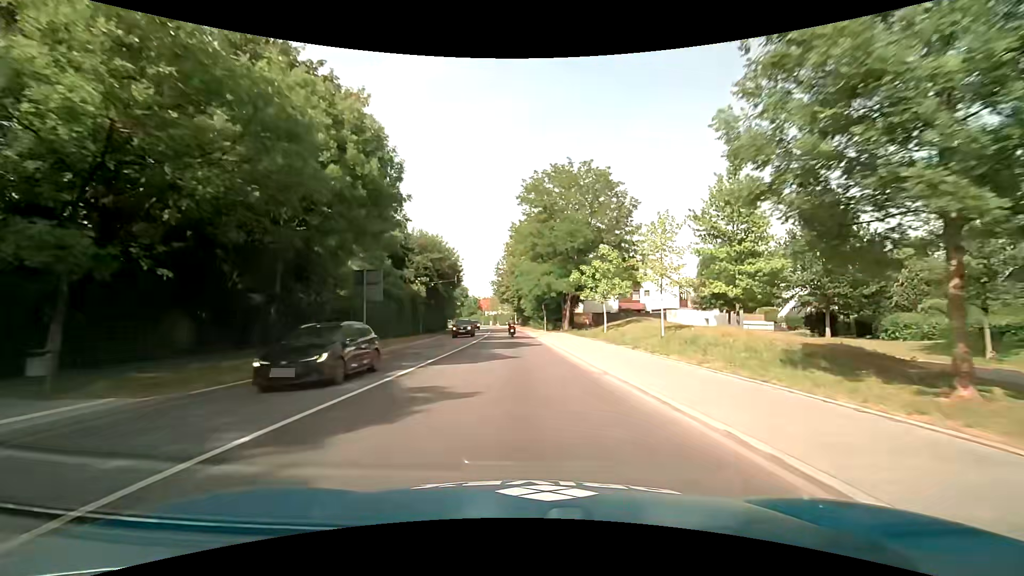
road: tertiary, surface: asphalt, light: Day
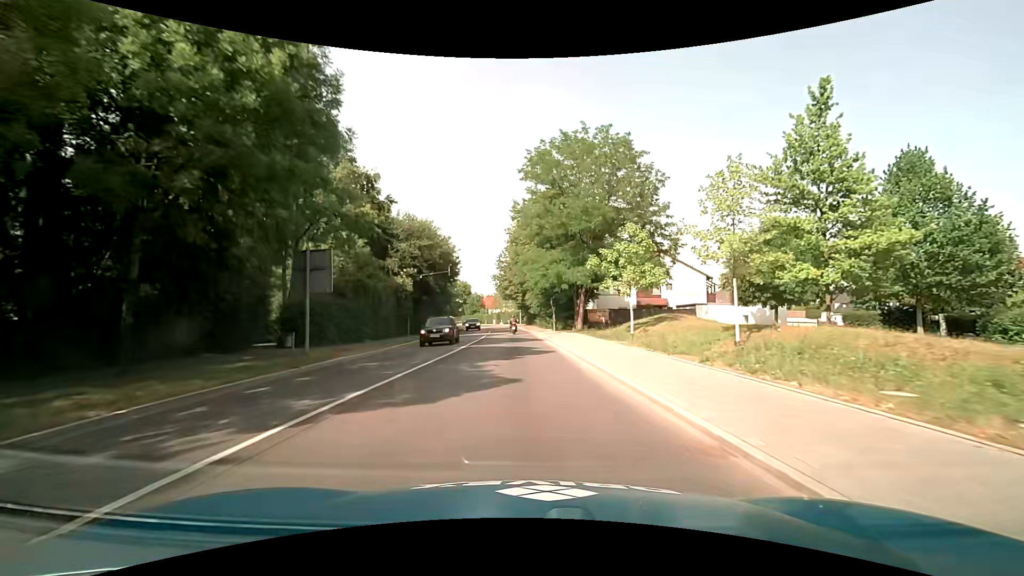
(0.0, +7.8) m; -1°
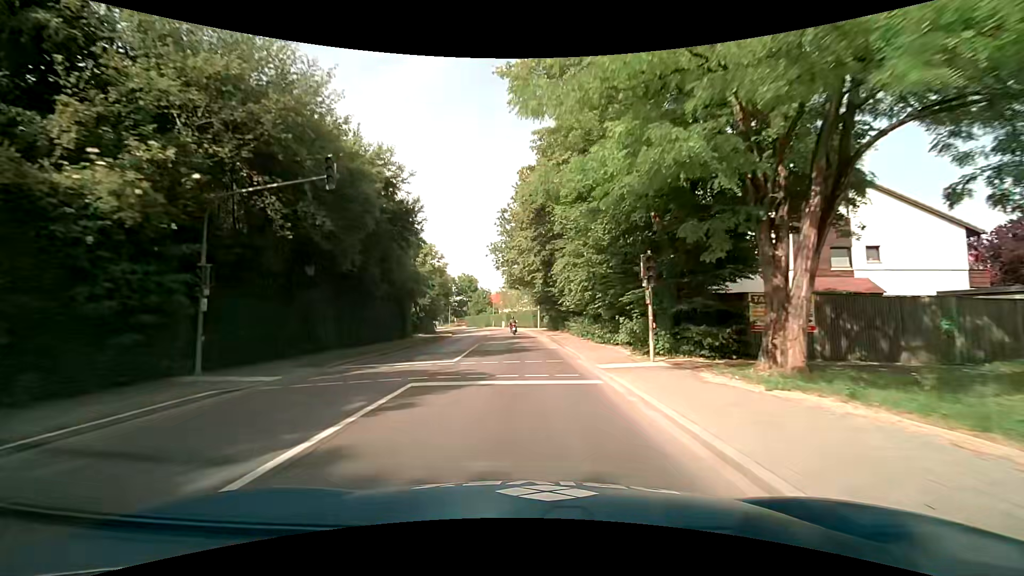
(-0.4, +31.0) m; -2°
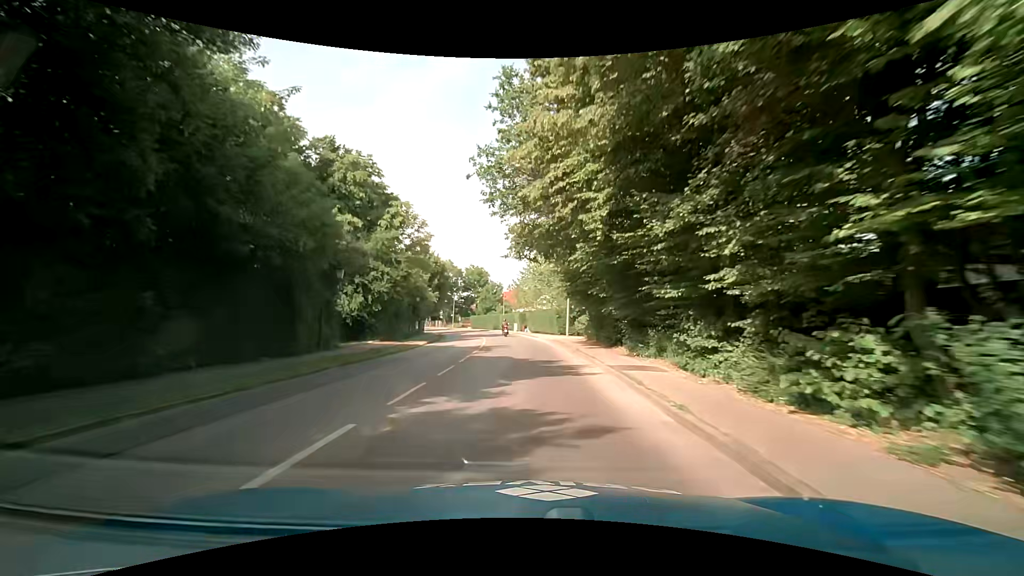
(-0.3, +23.0) m; -2°
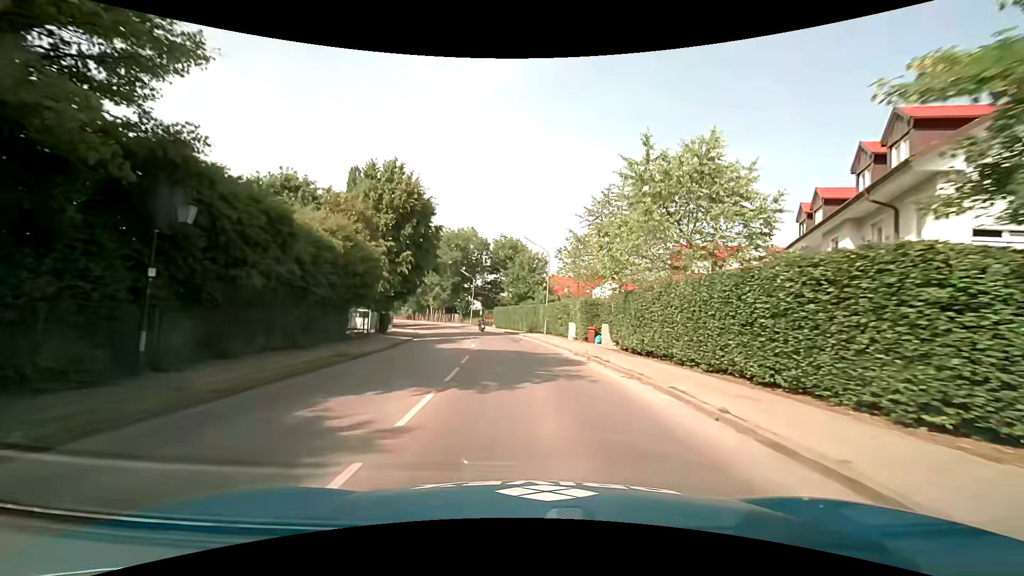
(-1.5, +38.2) m; -4°
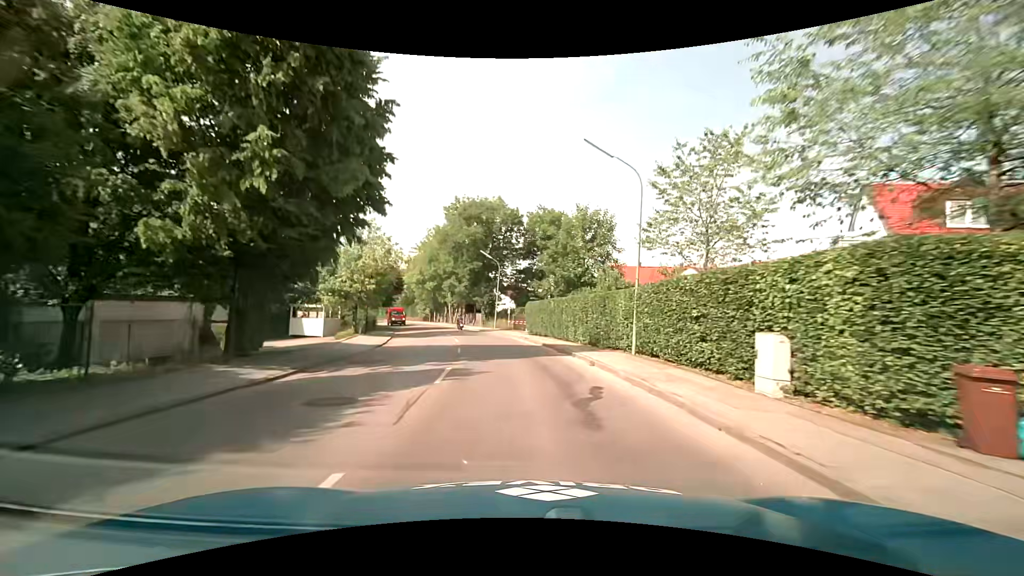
(-1.0, +22.9) m; -5°
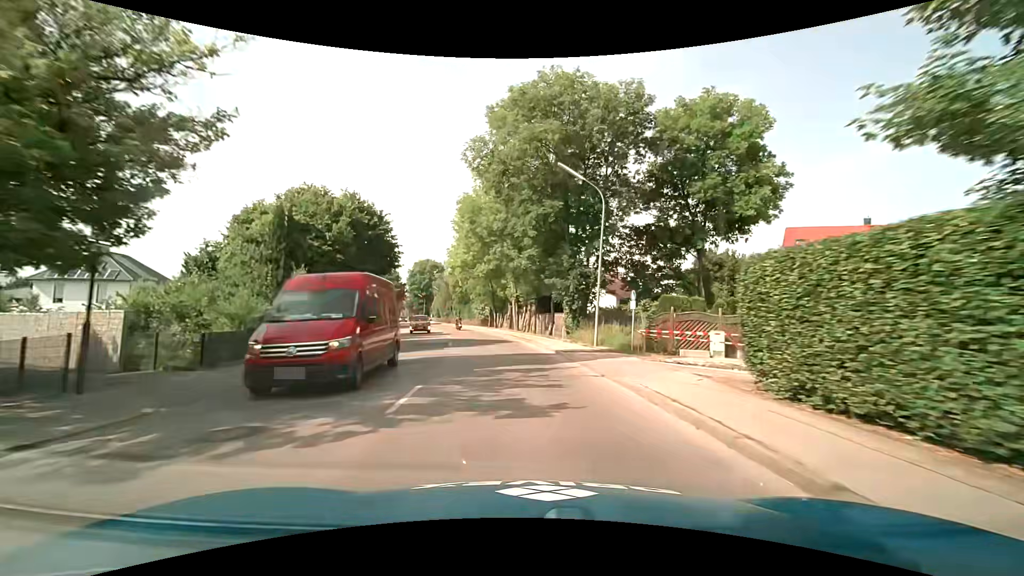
(-2.4, +30.5) m; -10°
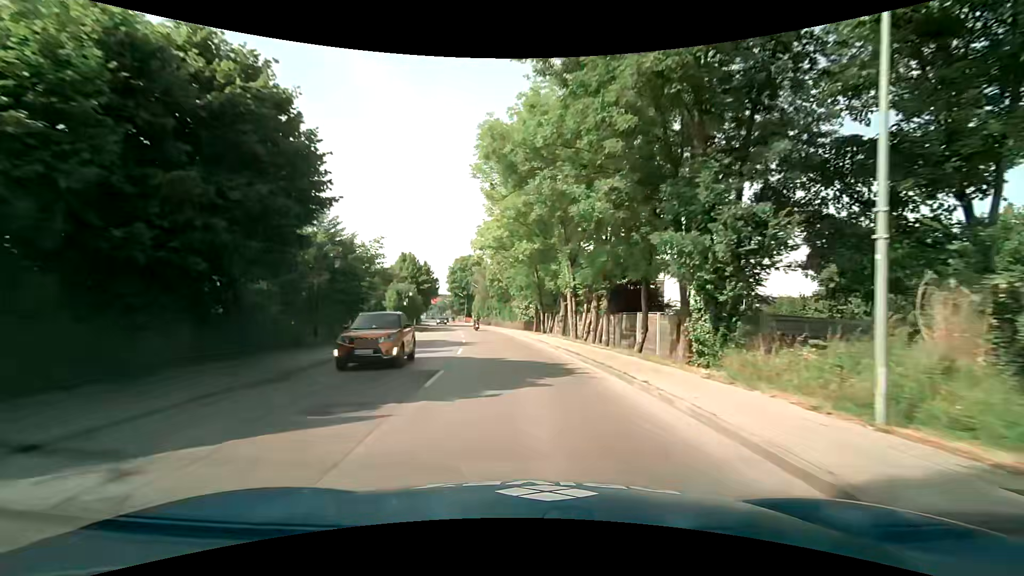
(-0.8, +15.3) m; -6°
(0, +10) (-1, +20) (-2, +30) (-3, +40) (-5, +50) (-7, +60) (-8, +69) (-10, +79) (-12, +89) (-14, +99) m
